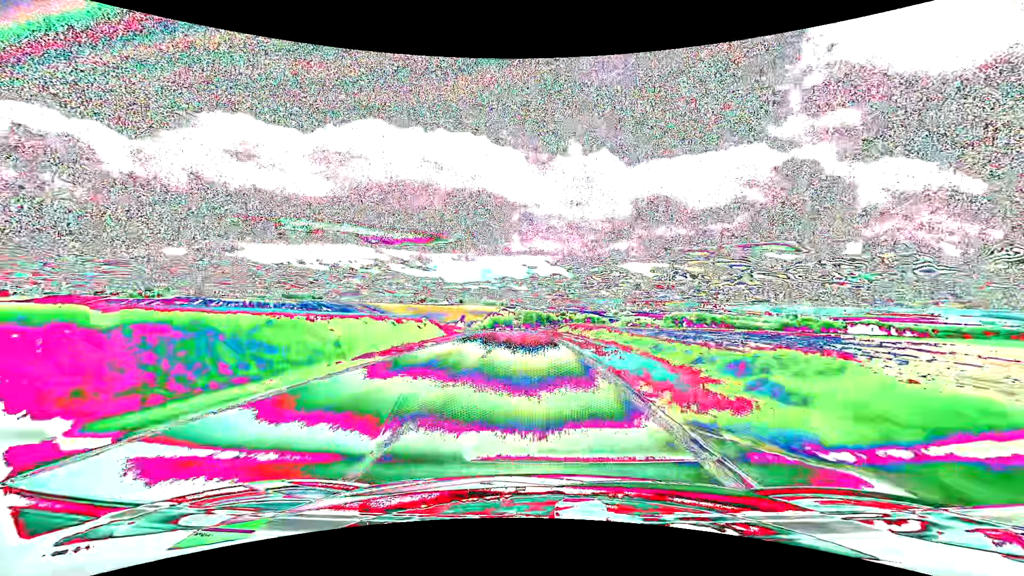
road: tertiary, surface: asphalt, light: Day
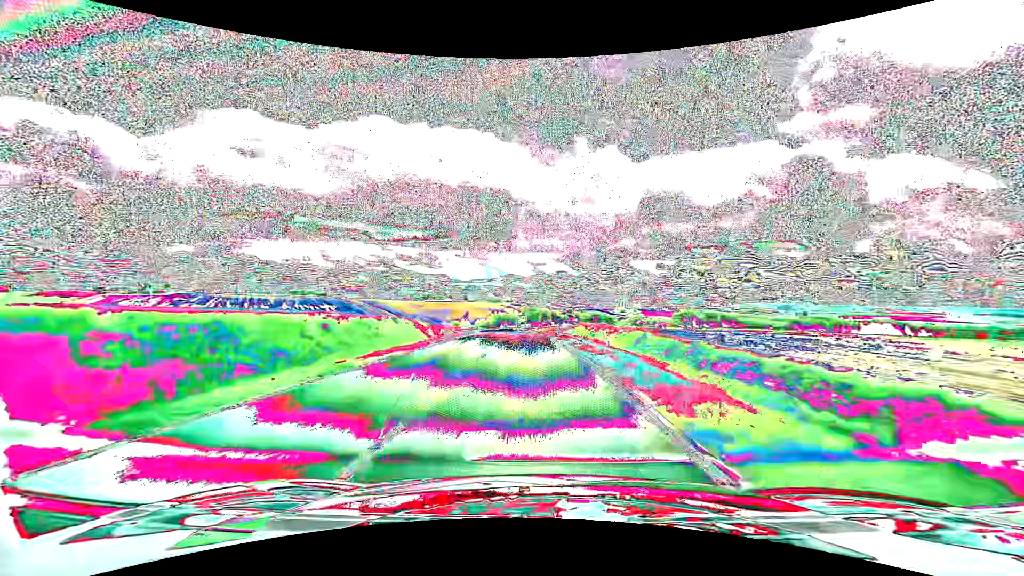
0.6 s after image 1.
(-0.1, +12.2) m; -1°
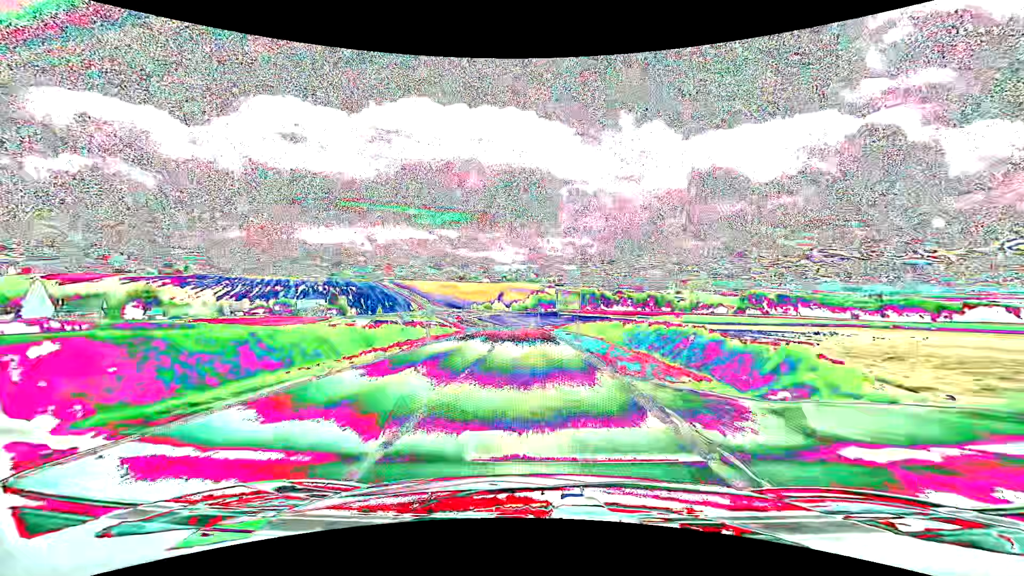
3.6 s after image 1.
(-2.3, +60.5) m; -5°
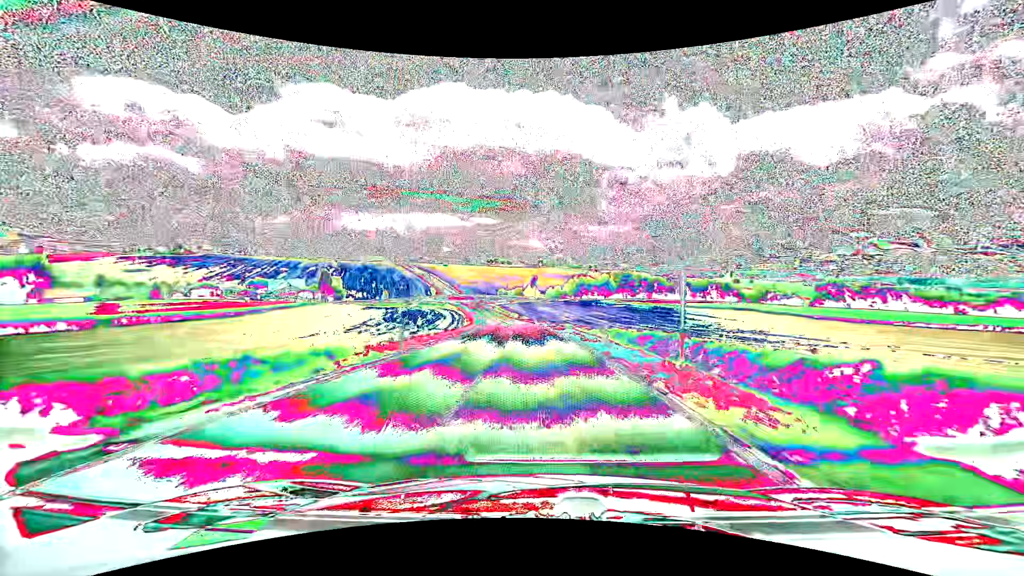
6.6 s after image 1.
(-2.3, +58.4) m; -4°
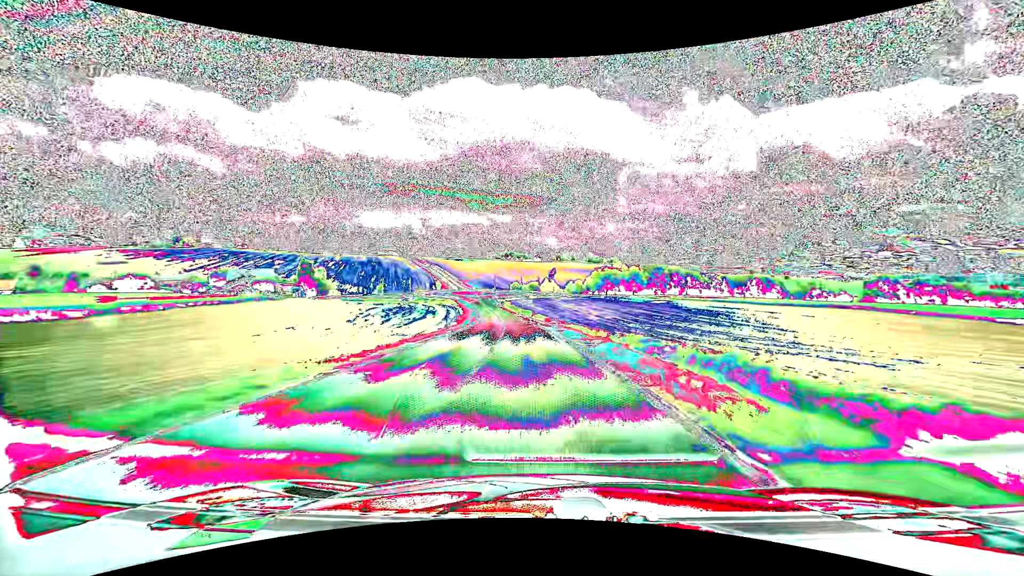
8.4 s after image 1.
(-0.5, +35.0) m; -2°
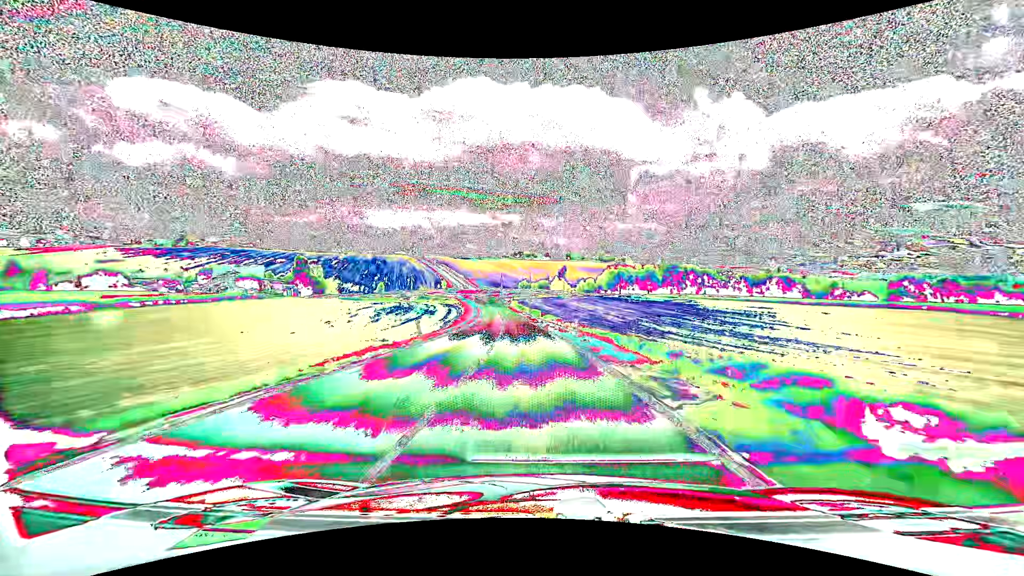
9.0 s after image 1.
(-0.1, +11.7) m; -1°
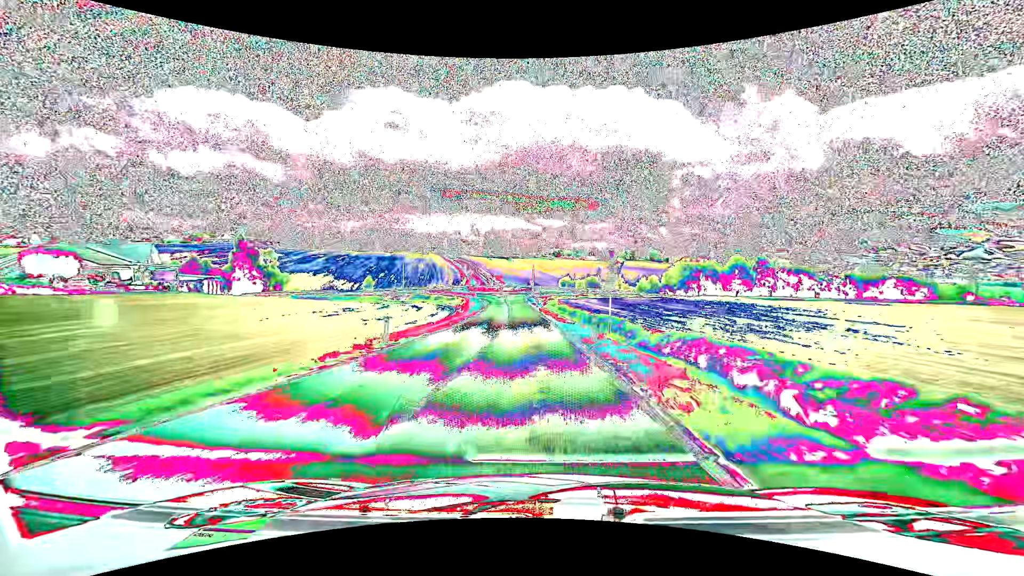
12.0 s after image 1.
(-2.4, +58.0) m; -5°
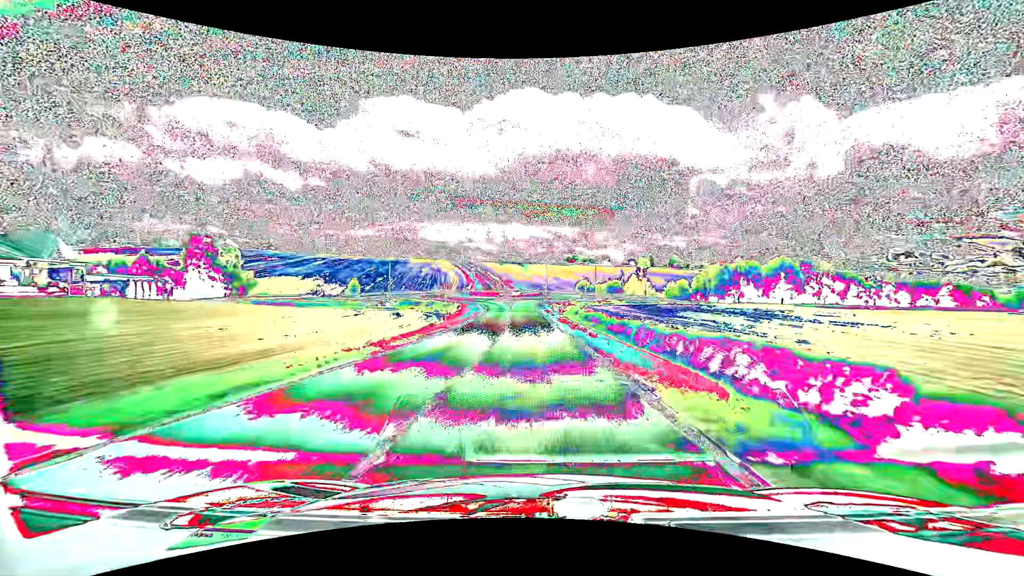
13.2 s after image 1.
(-0.3, +21.5) m; -2°
(0, +10) (0, +20) (0, +30) (-1, +40) (-1, +50) (-2, +60) (-2, +70) (-3, +80) (-2, +90) (+1, +99) m
